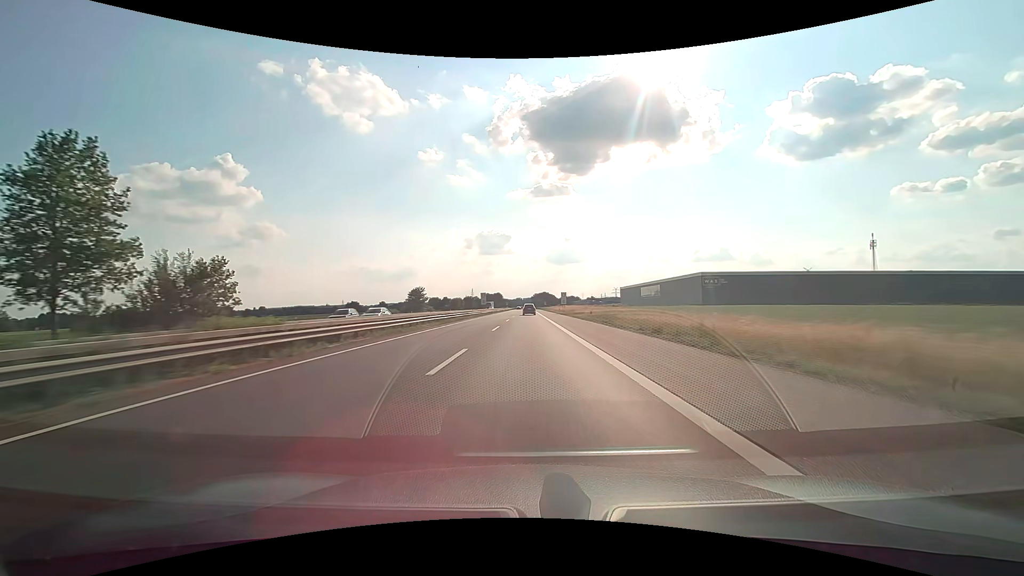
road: motorway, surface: asphalt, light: Day
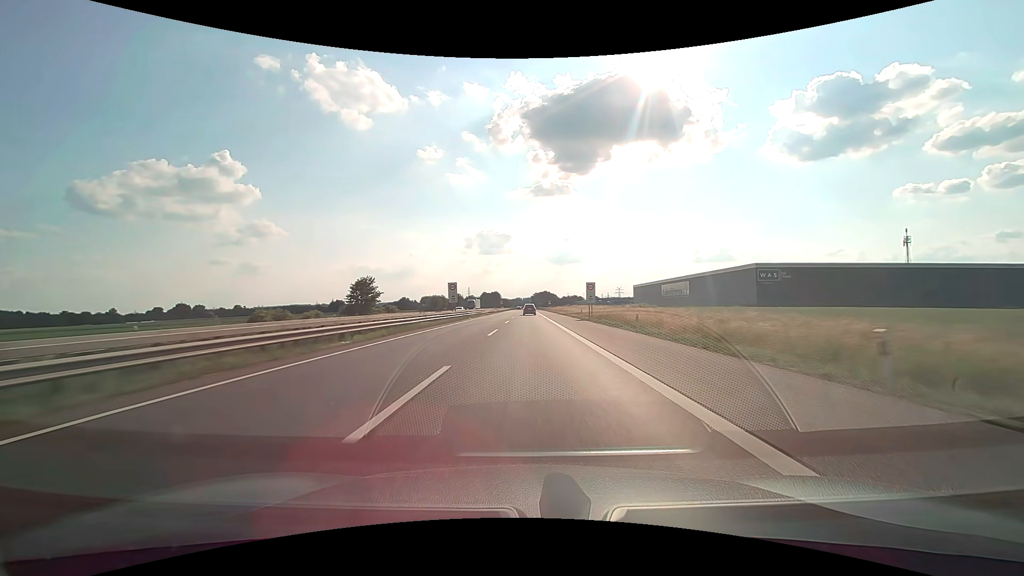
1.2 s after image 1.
(-0.1, +40.1) m; 0°
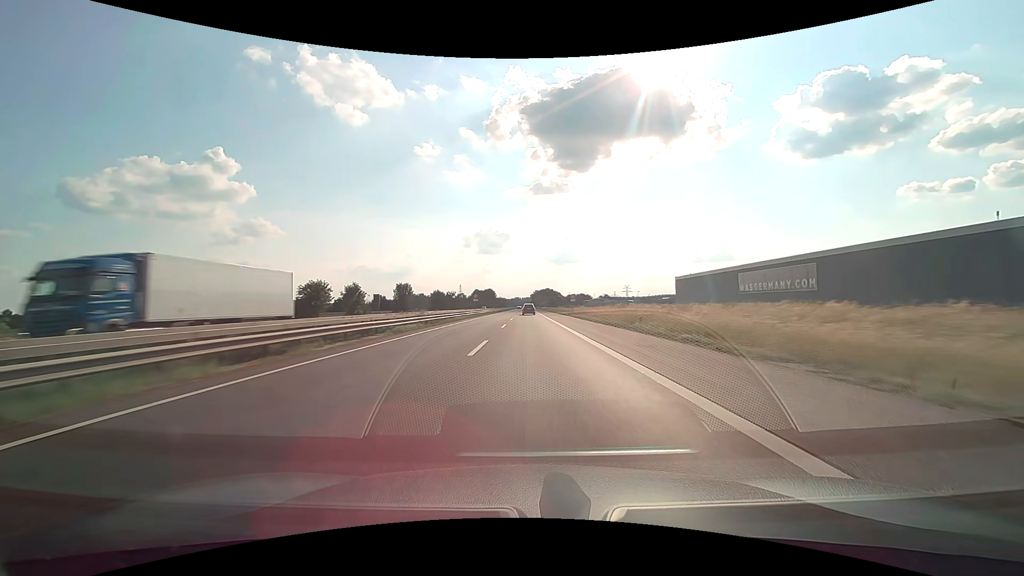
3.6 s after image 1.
(+0.1, +80.4) m; 0°
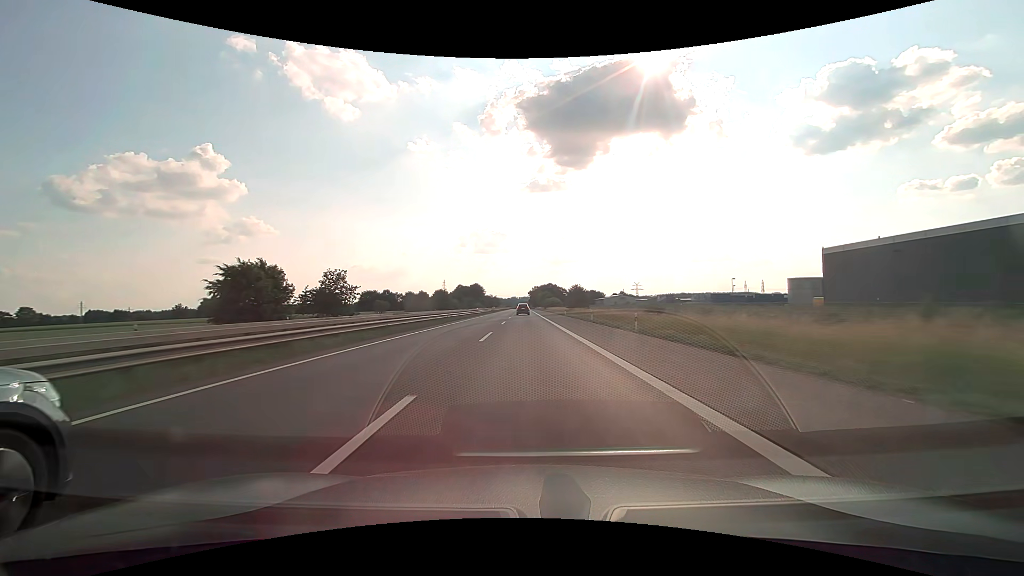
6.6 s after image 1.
(+0.4, +100.9) m; 0°
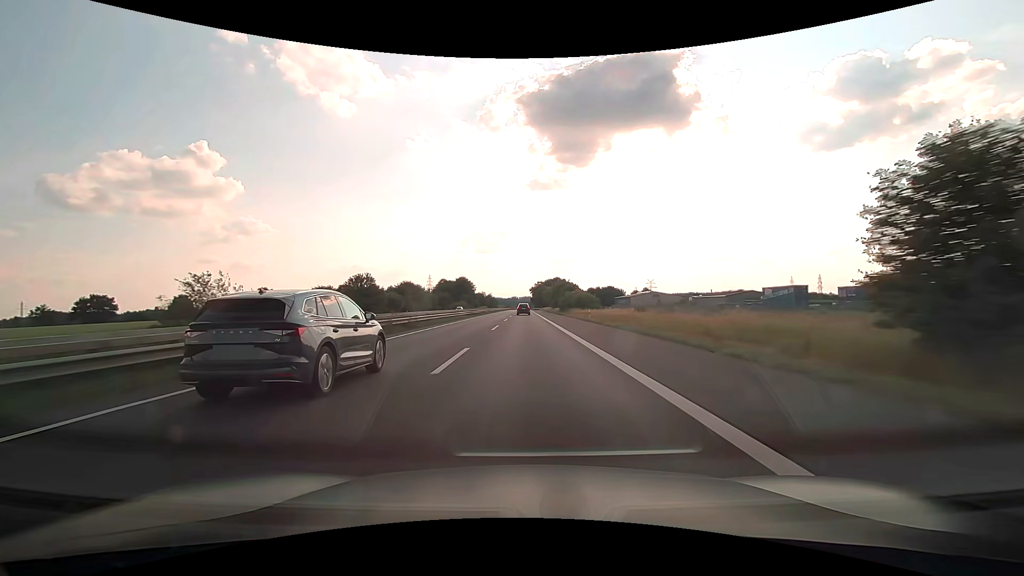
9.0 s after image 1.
(-0.1, +80.8) m; 0°
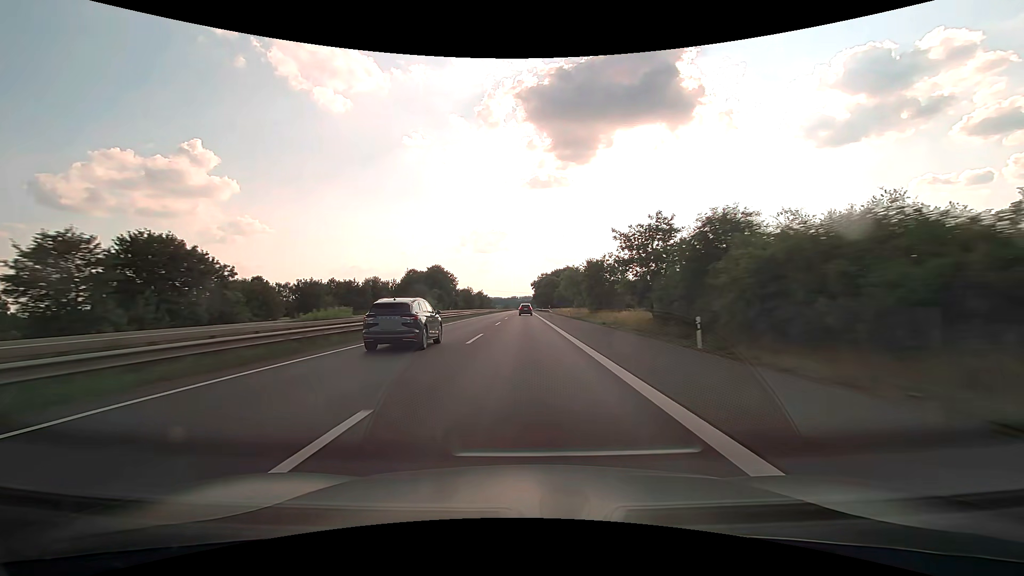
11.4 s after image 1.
(+0.1, +80.4) m; 0°
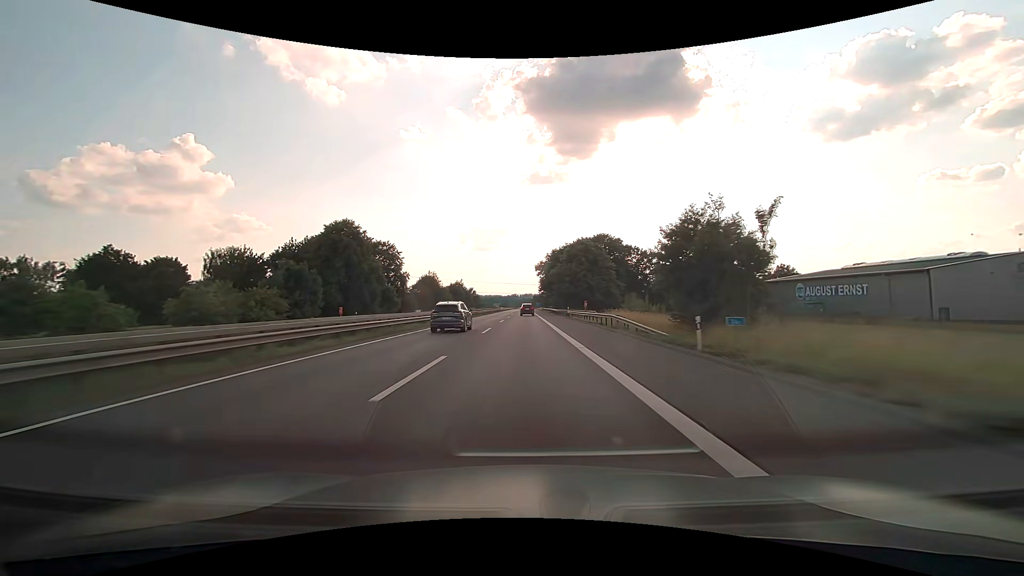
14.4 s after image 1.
(-0.1, +99.7) m; 0°
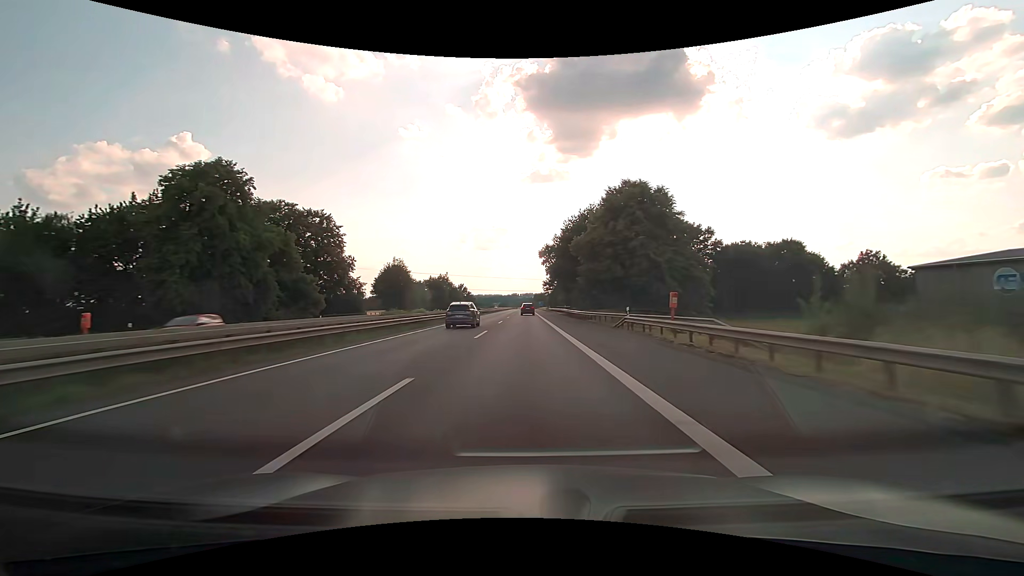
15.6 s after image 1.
(0.0, +39.7) m; 0°
(0, +10) (0, +20) (0, +30) (0, +40) (0, +50) (0, +60) (0, +70) (0, +80) (0, +90) (0, +100) m
